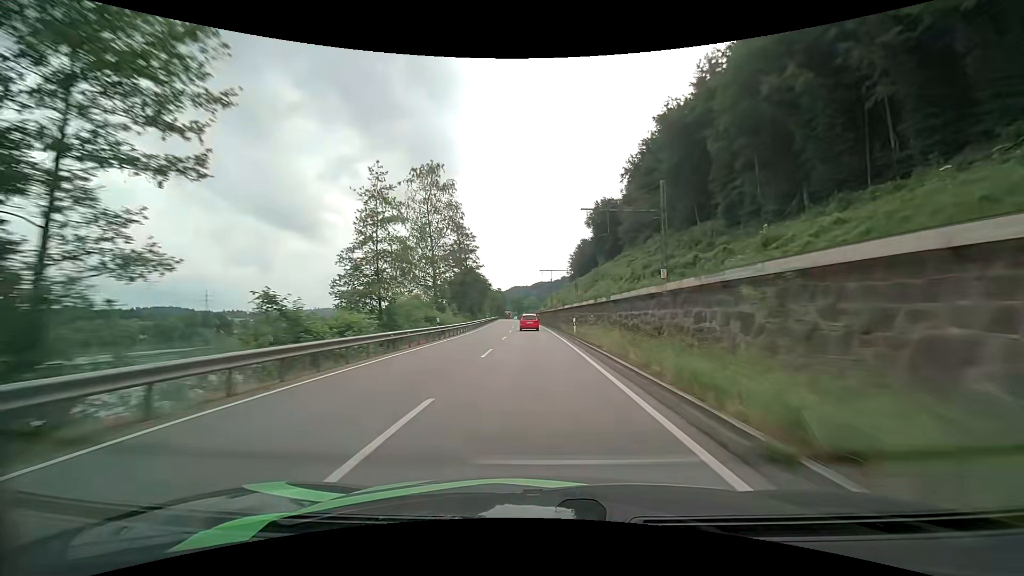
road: primary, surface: asphalt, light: Day
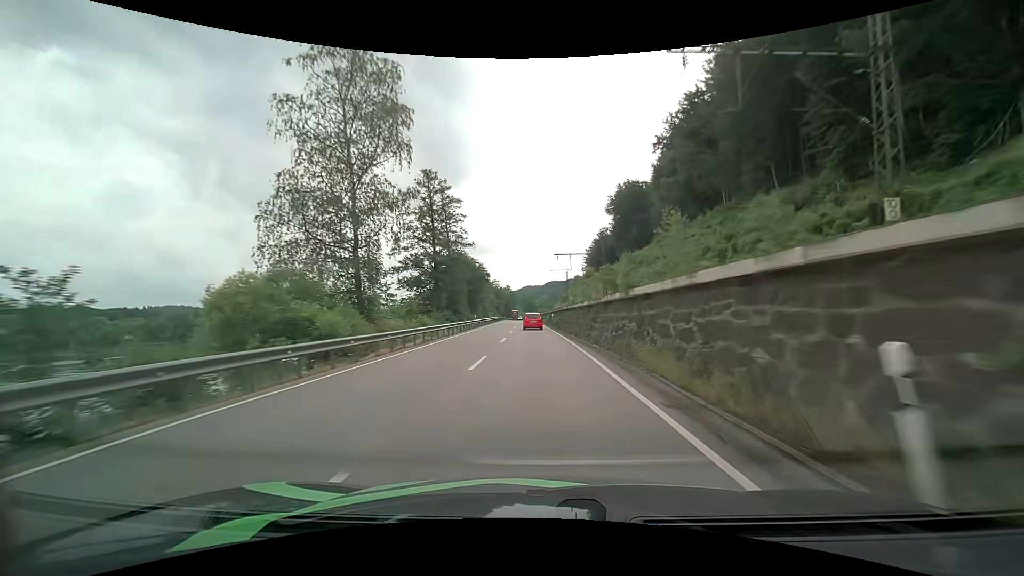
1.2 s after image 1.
(-0.3, +27.5) m; -2°
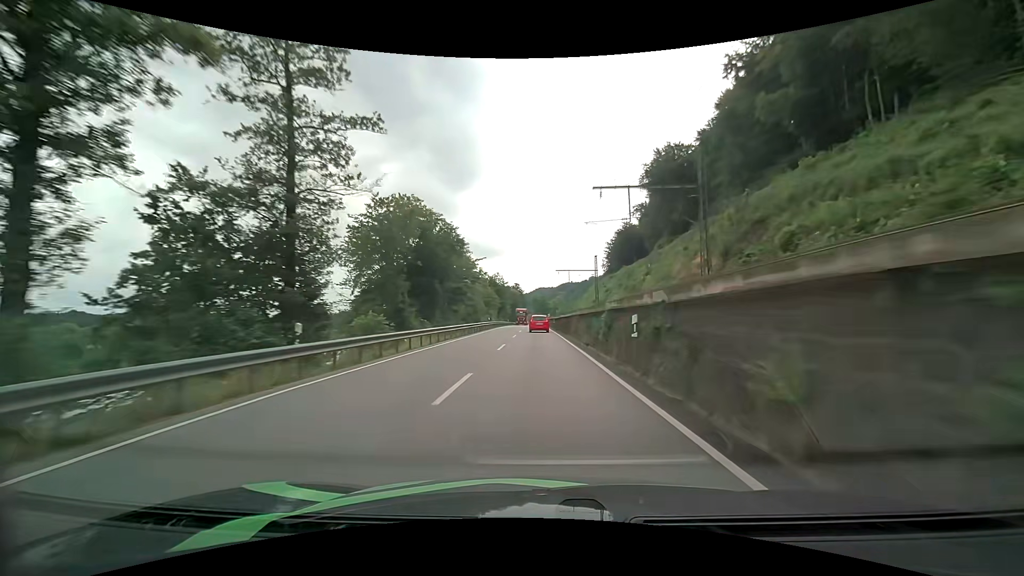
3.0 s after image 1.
(-0.5, +40.6) m; -1°
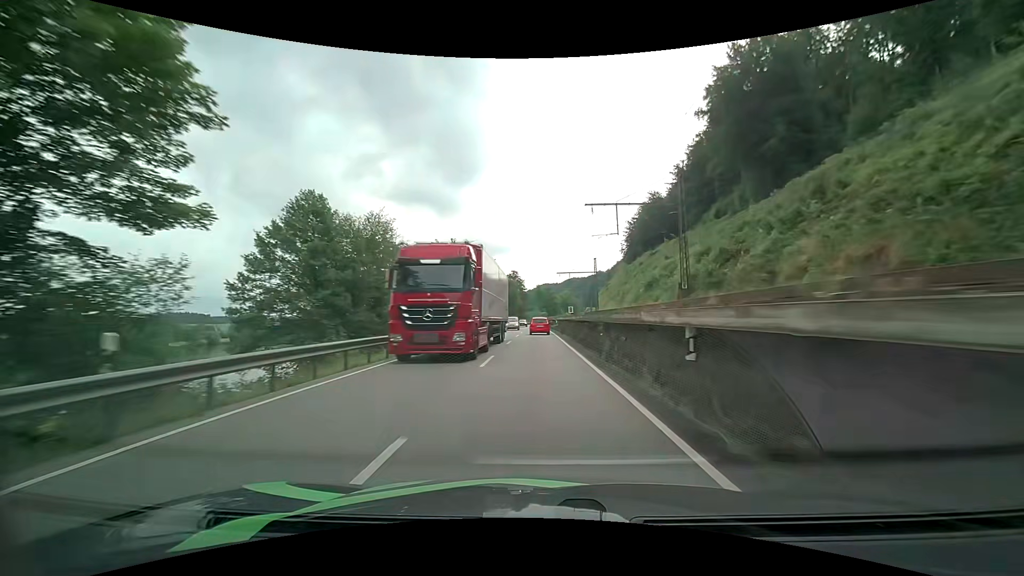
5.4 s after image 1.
(-0.4, +53.7) m; 0°
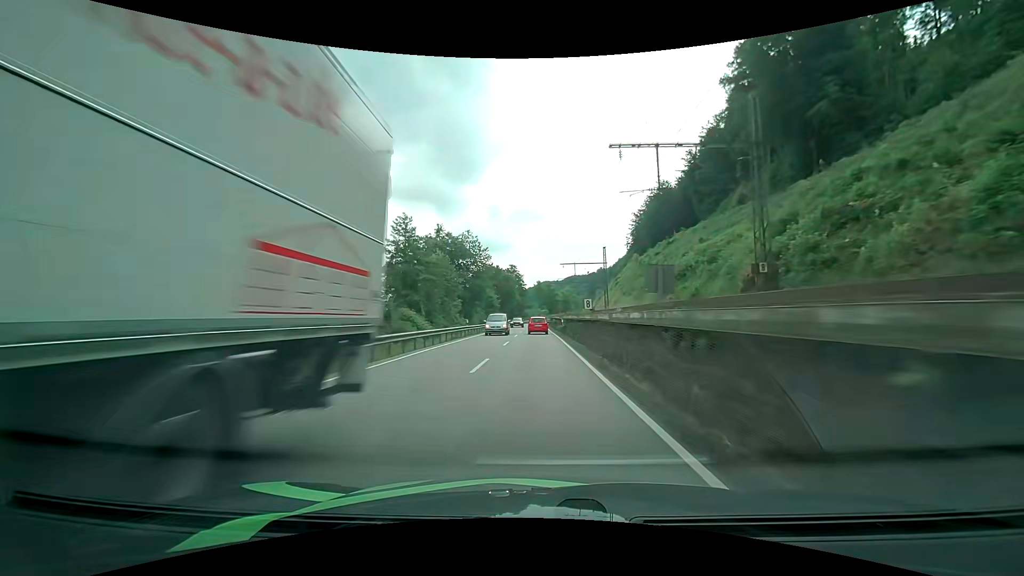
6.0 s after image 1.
(0.0, +13.5) m; 0°
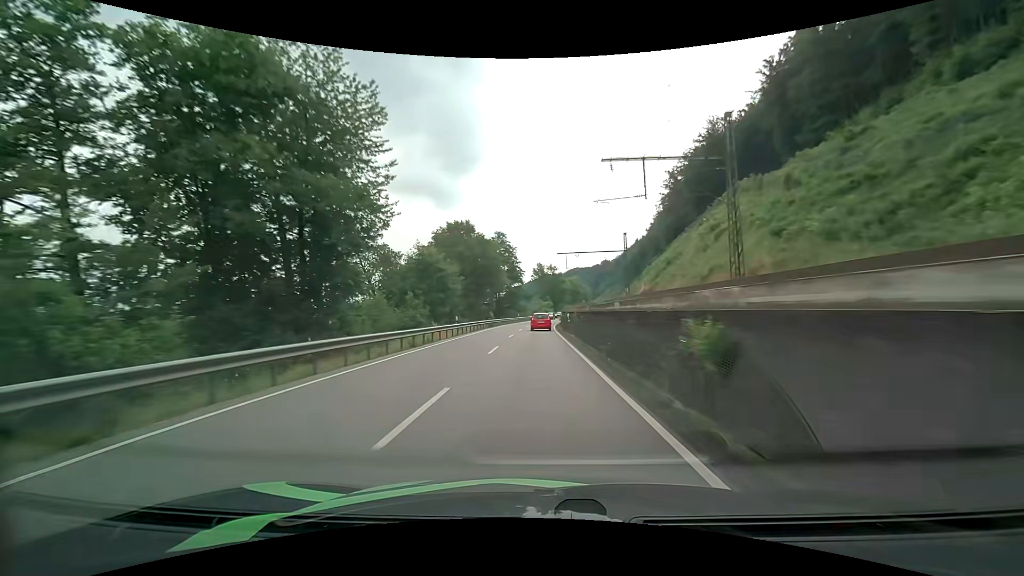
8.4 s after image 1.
(-0.3, +54.5) m; 0°
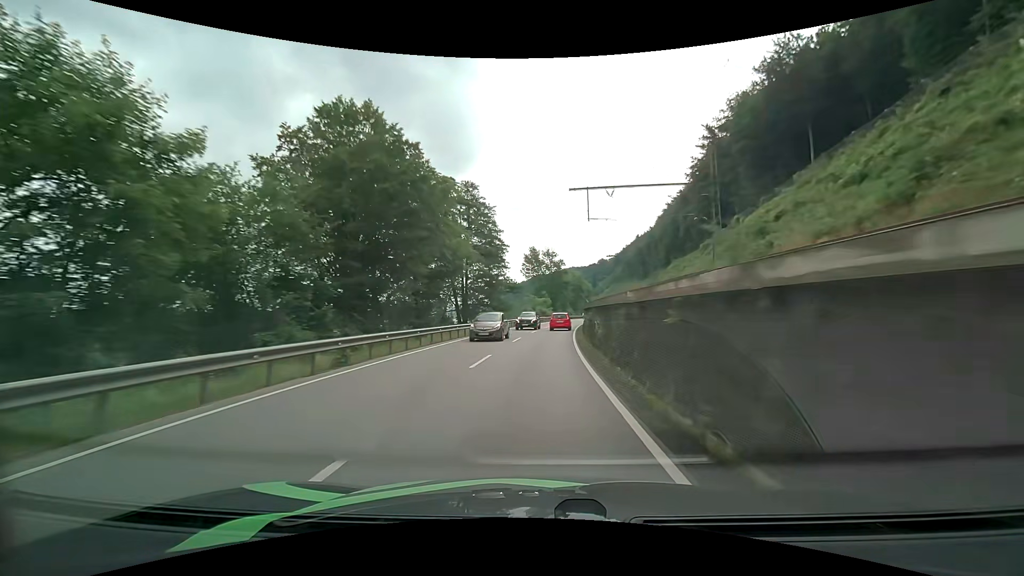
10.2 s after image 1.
(+0.1, +40.1) m; 0°
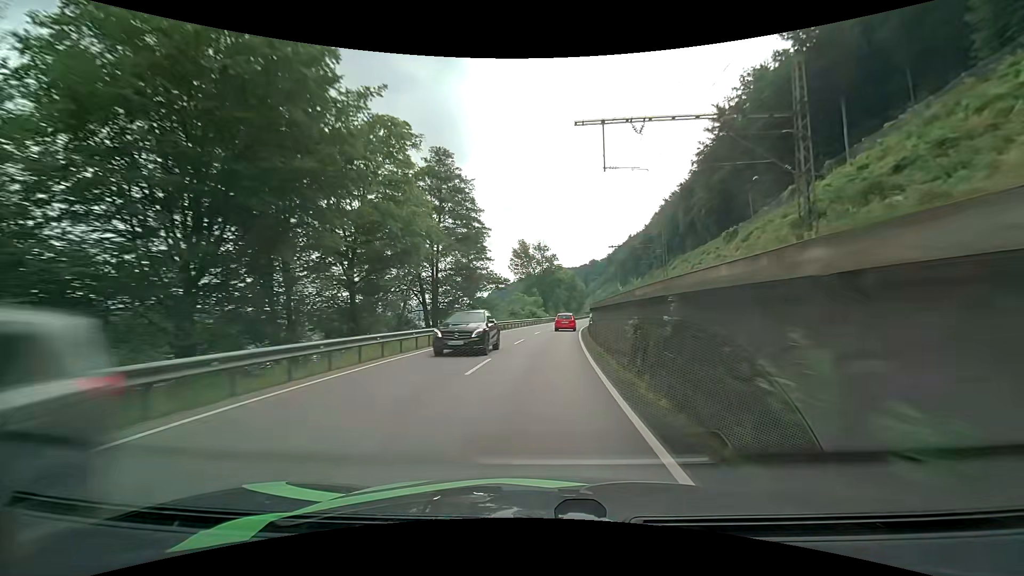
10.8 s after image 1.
(+0.1, +13.2) m; +1°
(0, +10) (0, +20) (+1, +30) (+2, +40) (+3, +50) (+4, +60) (+5, +70) (+7, +80) (+9, +89) (+10, +99) m
